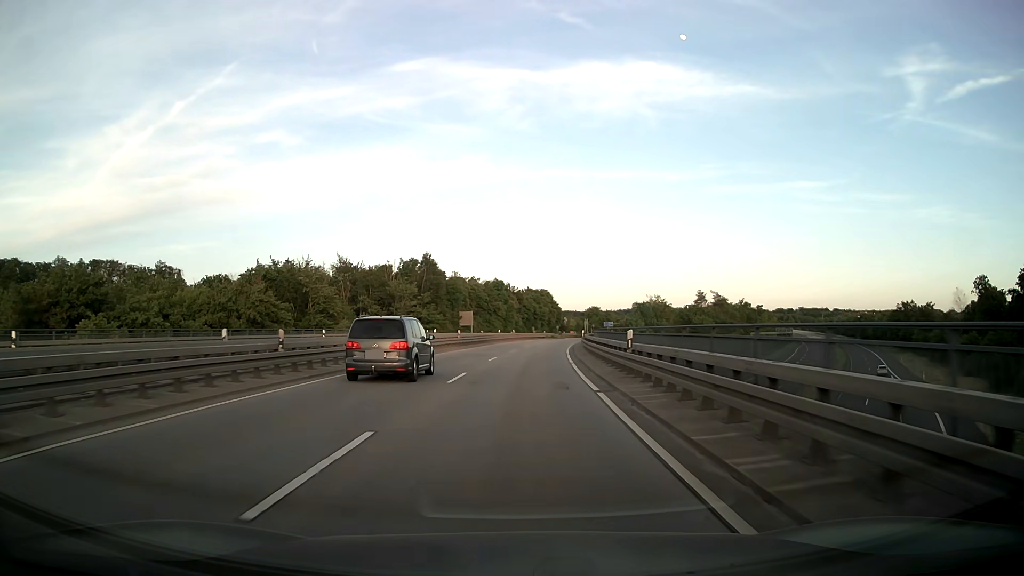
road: primary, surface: asphalt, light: Day
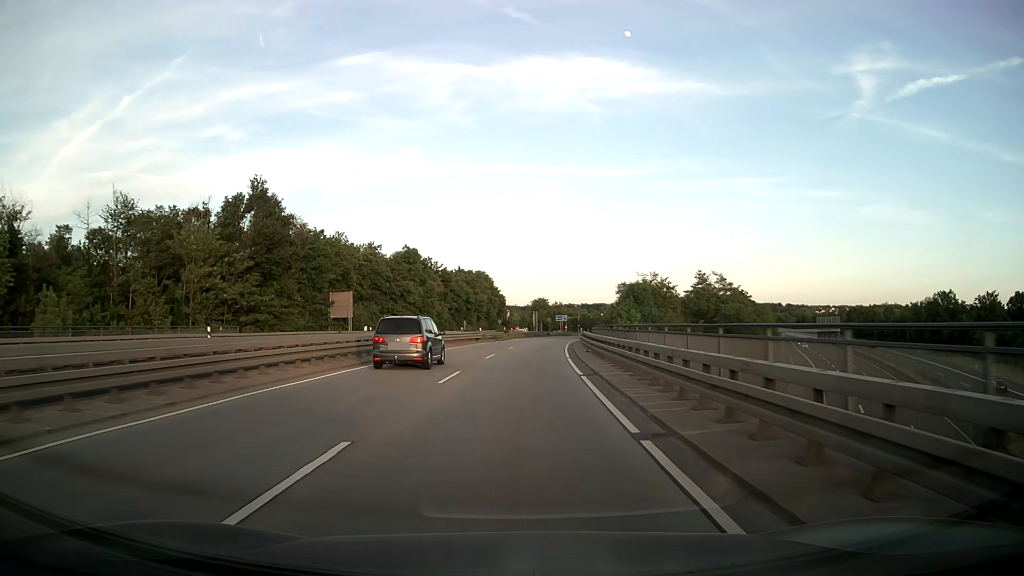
(+2.1, +48.4) m; +5°
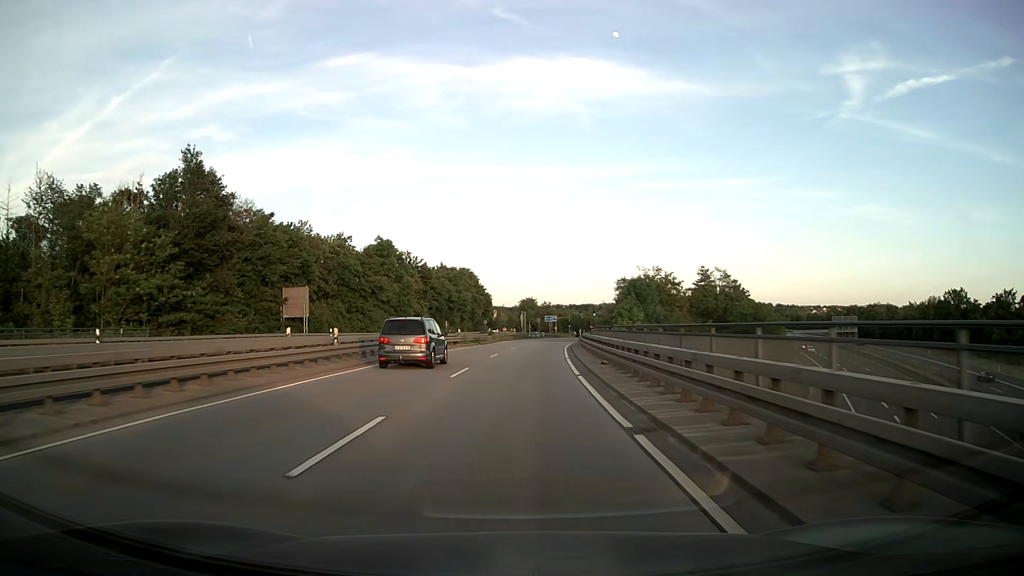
(+0.1, +9.7) m; +1°
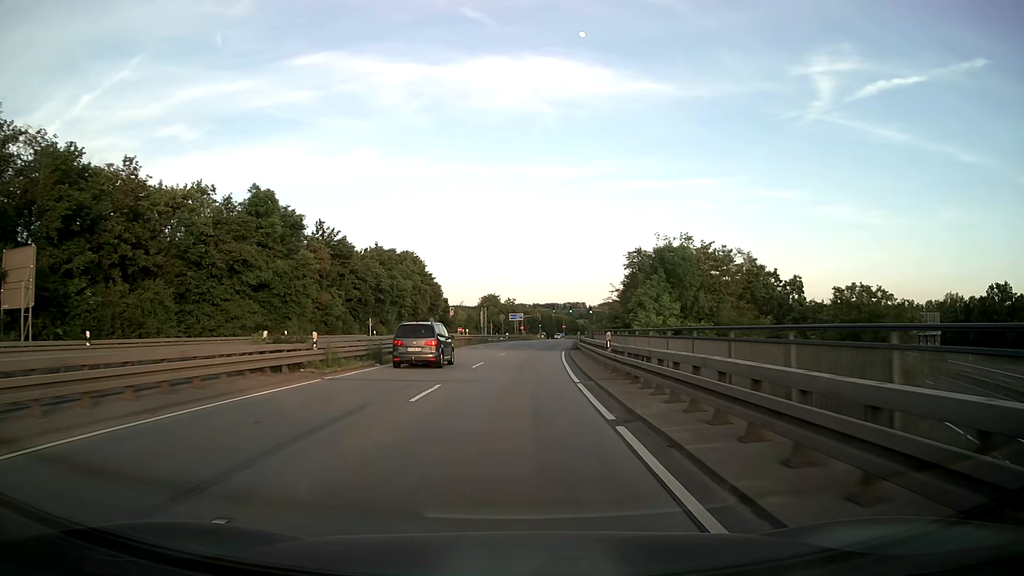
(+0.8, +29.3) m; +3°
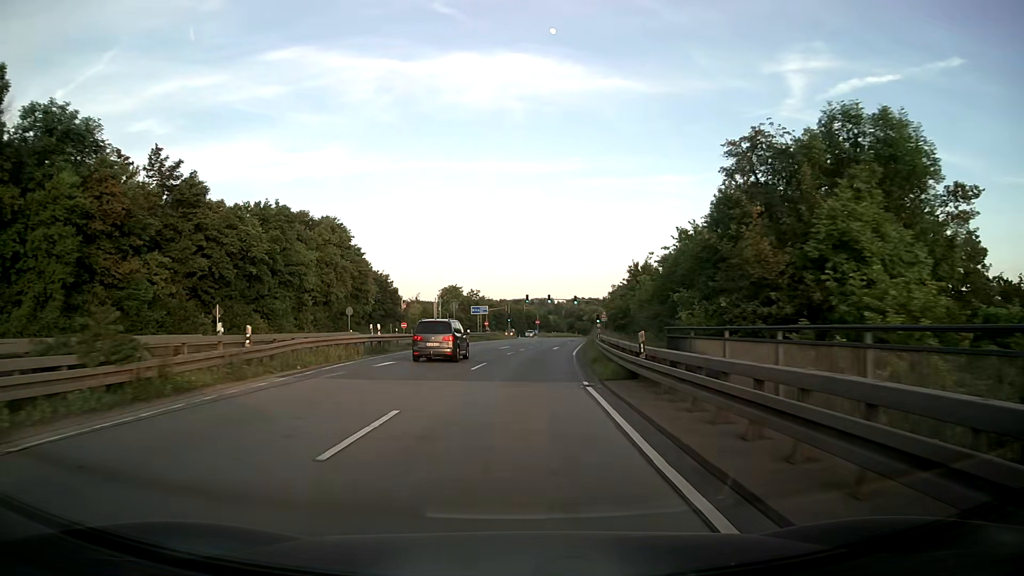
(+0.6, +29.5) m; +3°
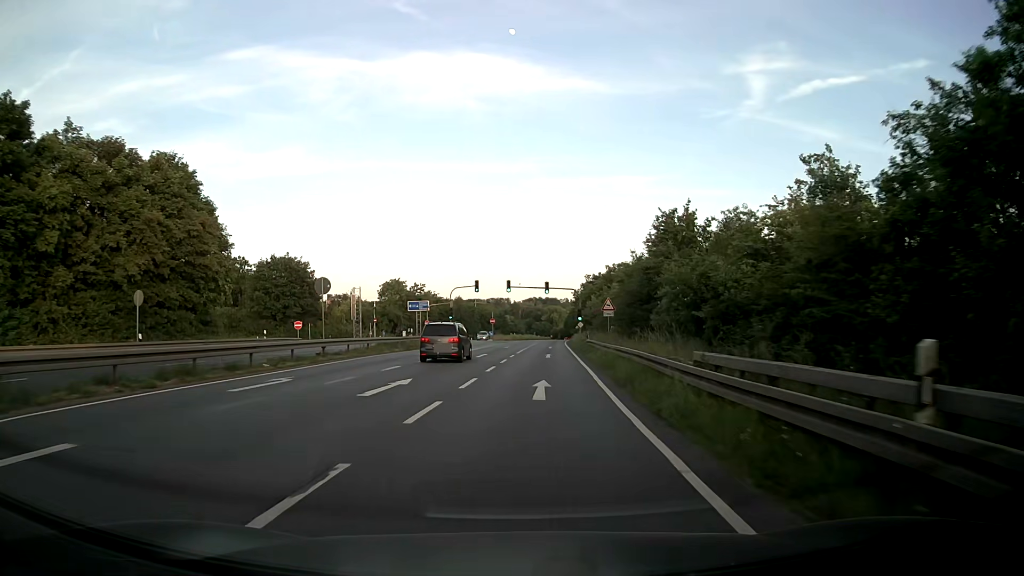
(+1.1, +29.9) m; +4°
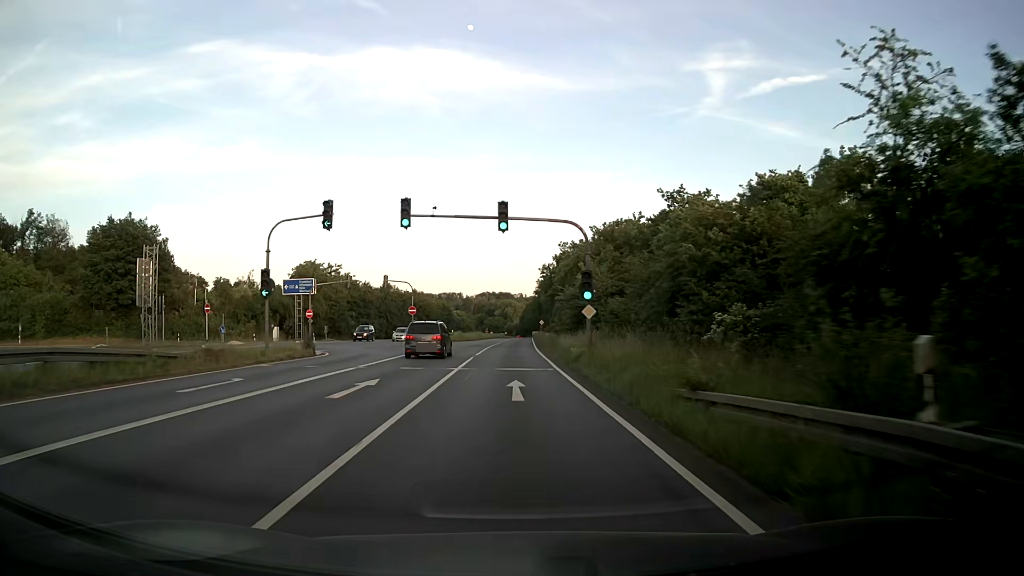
(+1.4, +40.4) m; +4°
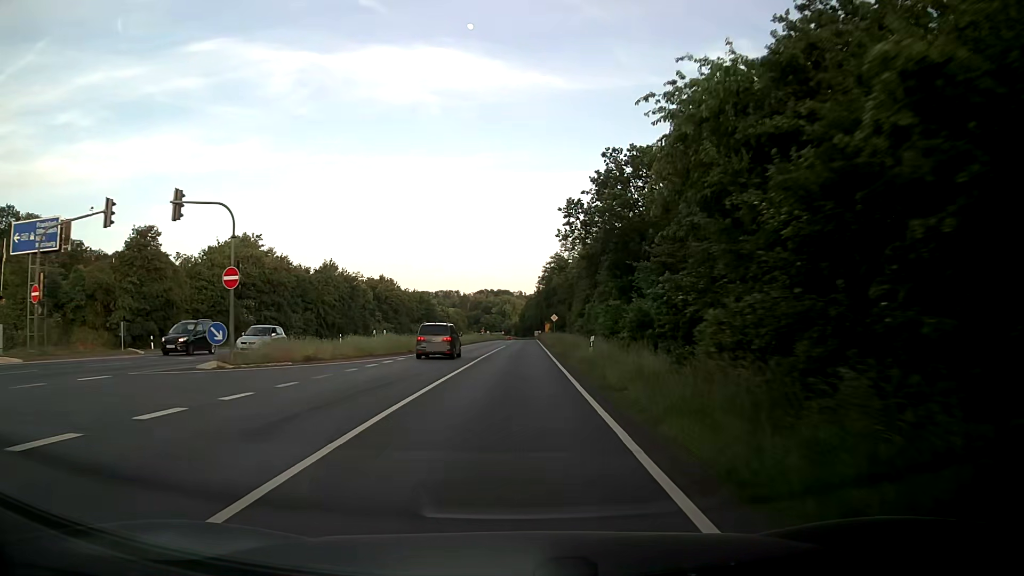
(+0.1, +41.1) m; 0°
(0, +10) (0, +20) (0, +30) (+1, +40) (+1, +50) (+1, +60) (+1, +70) (+1, +80) (+1, +90) (+1, +100) m
